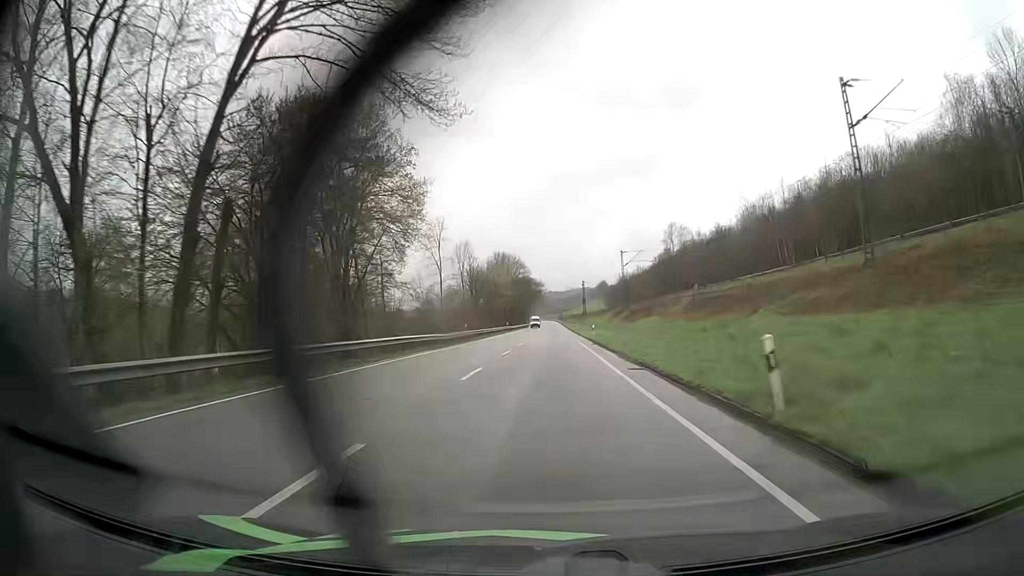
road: primary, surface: asphalt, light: Day
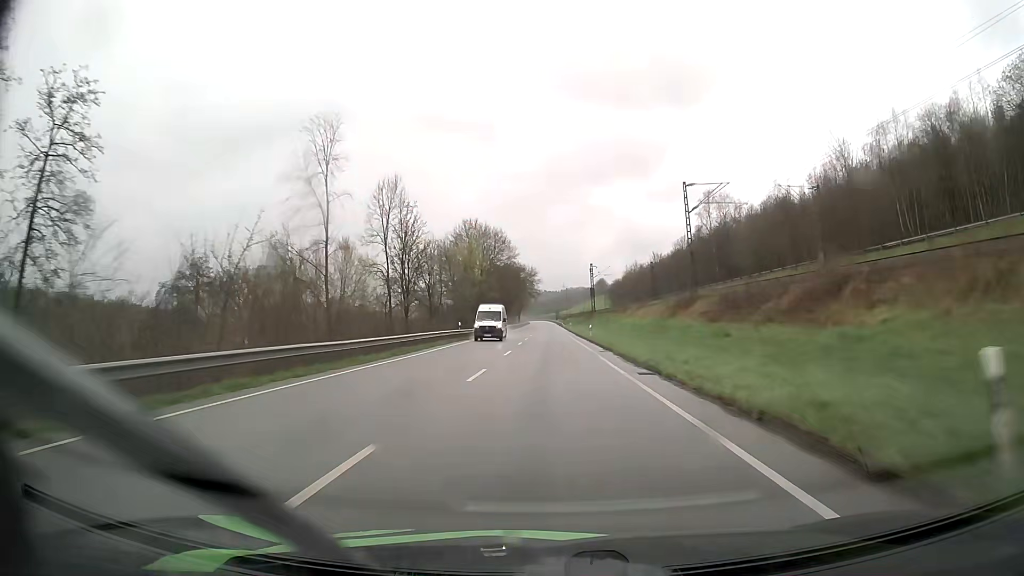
(+0.3, +49.3) m; +1°
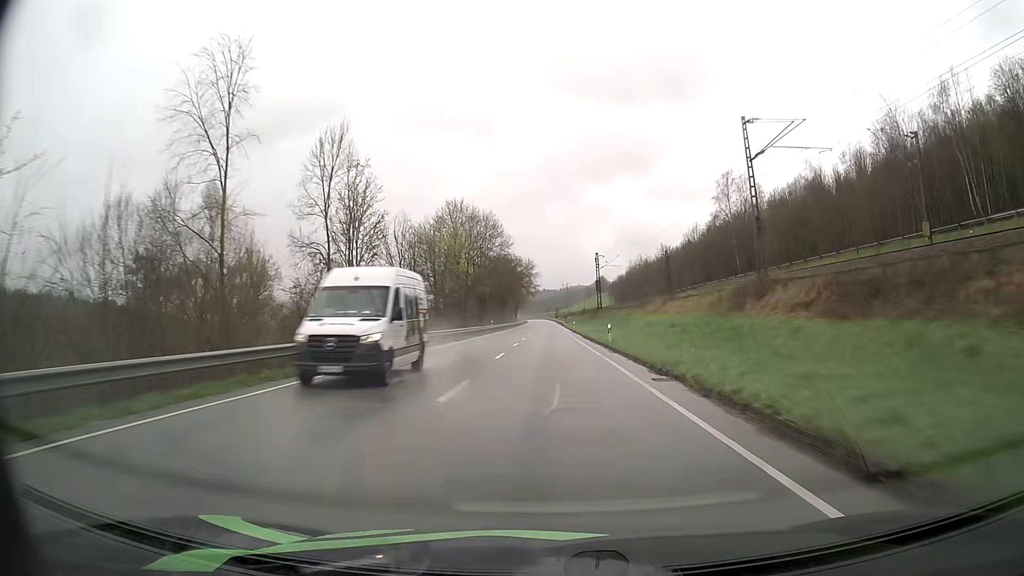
(0.0, +16.5) m; 0°
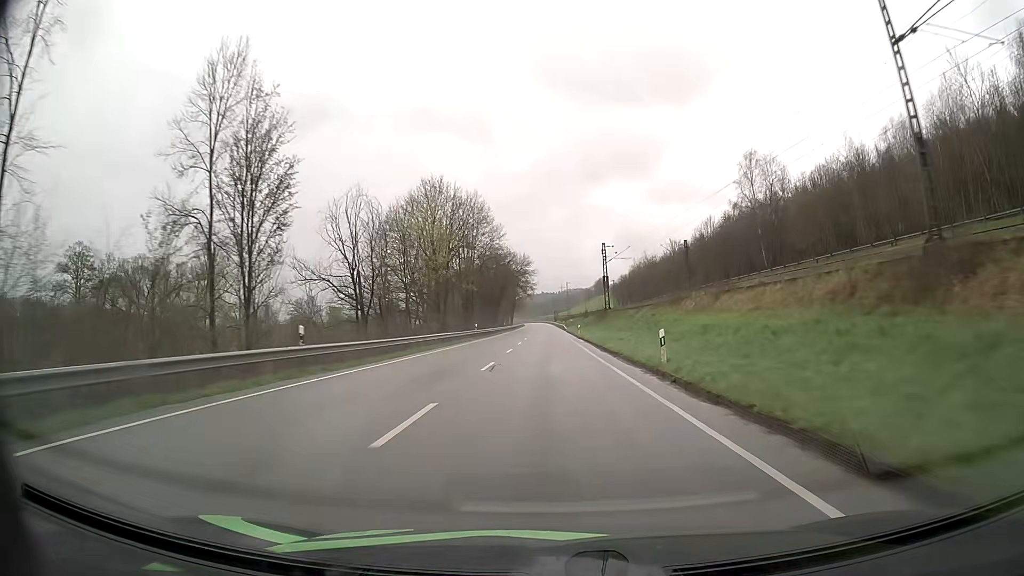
(0.0, +16.4) m; 0°
(0, +10) (0, +20) (0, +30) (0, +40) (0, +50) (0, +60) (0, +70) (0, +80) (0, +90) (0, +100) m
